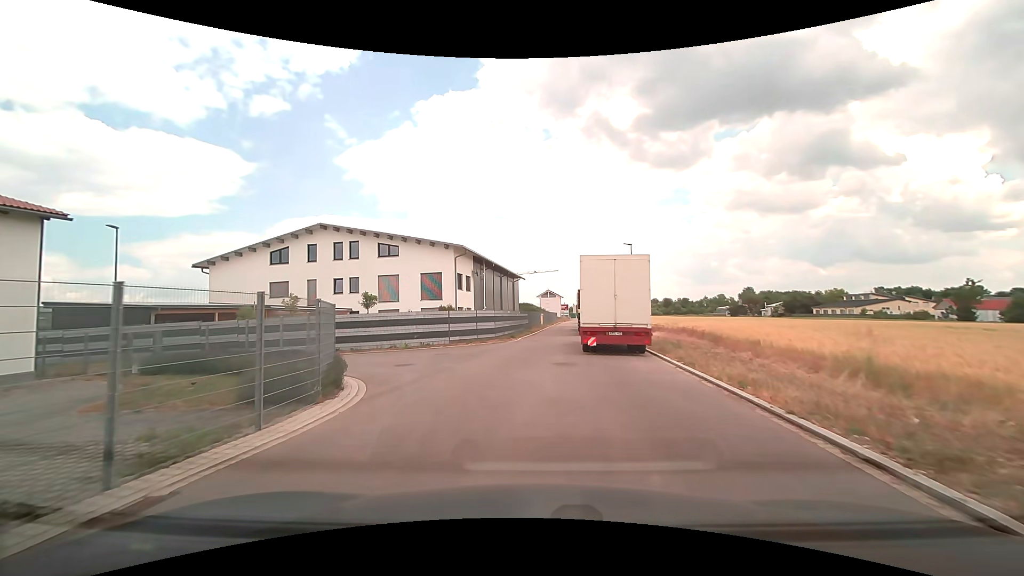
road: residential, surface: asphalt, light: Day
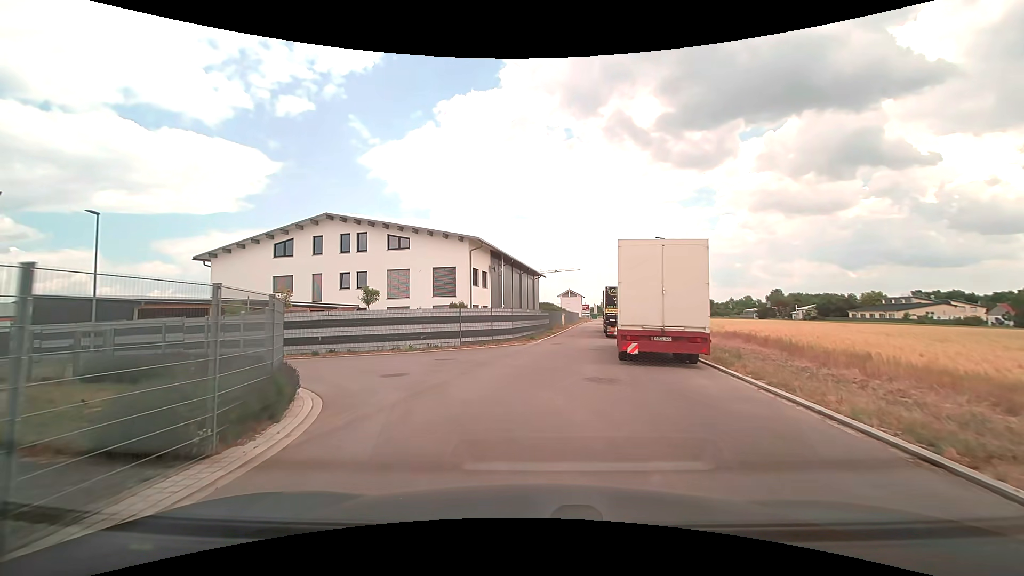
(-0.1, +3.7) m; -2°
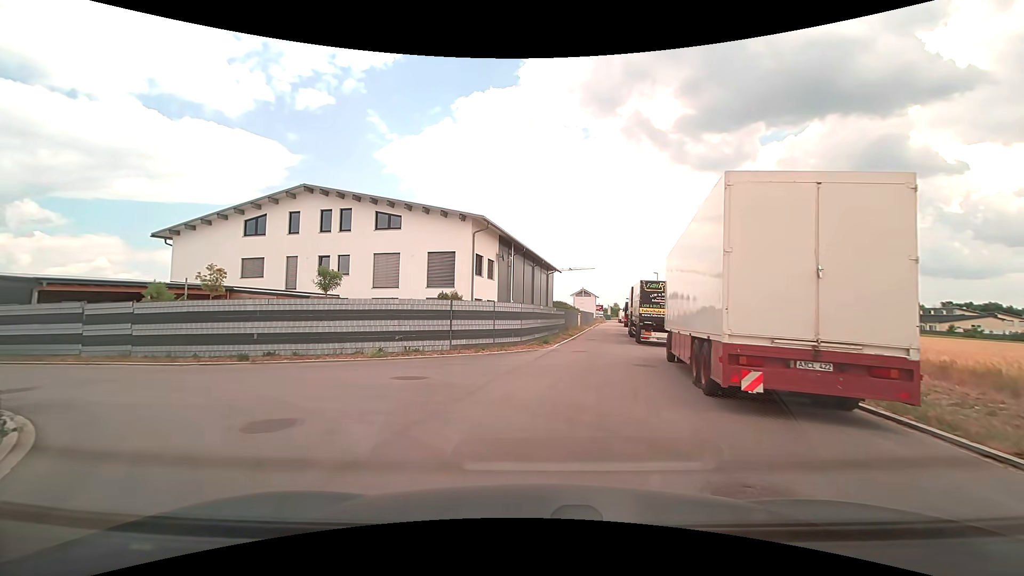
(-0.2, +7.0) m; -2°
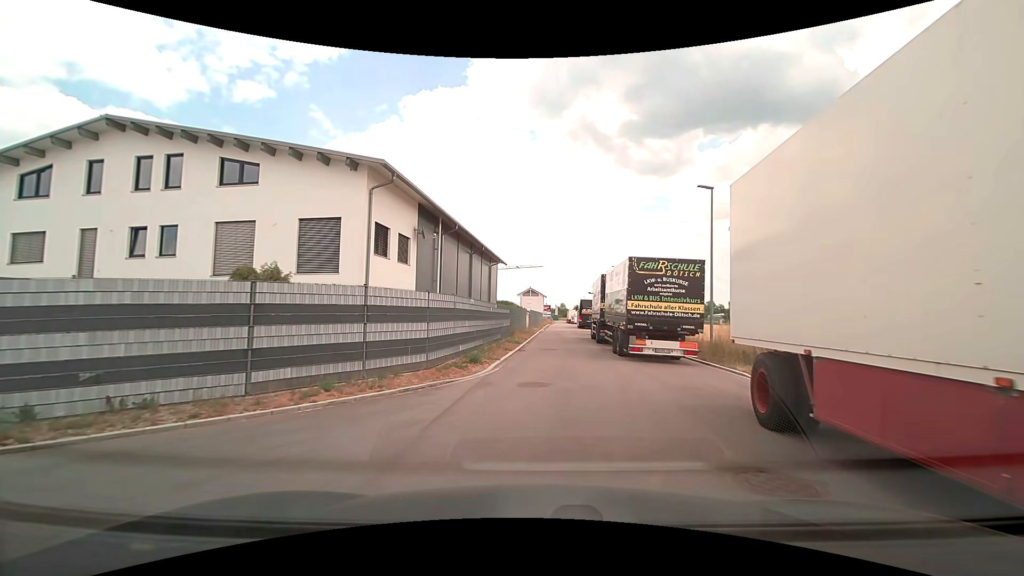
(+0.7, +11.1) m; +6°
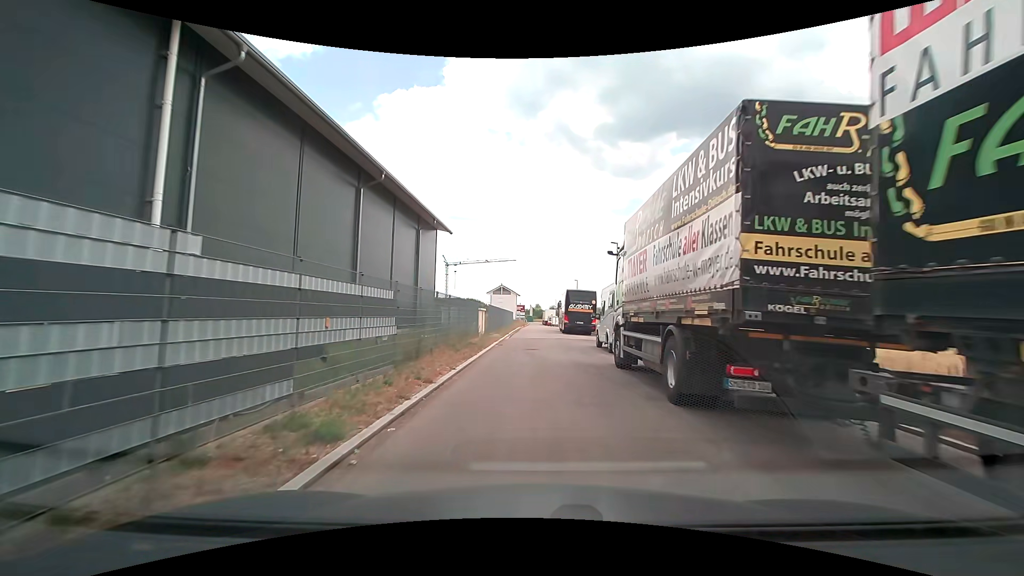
(+1.1, +21.6) m; +3°
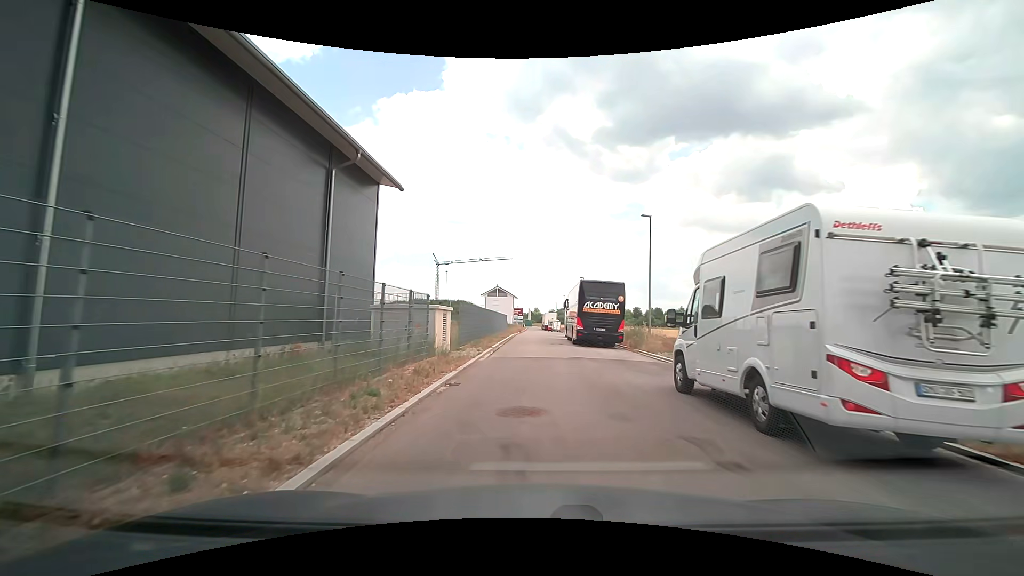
(+0.2, +13.4) m; +1°
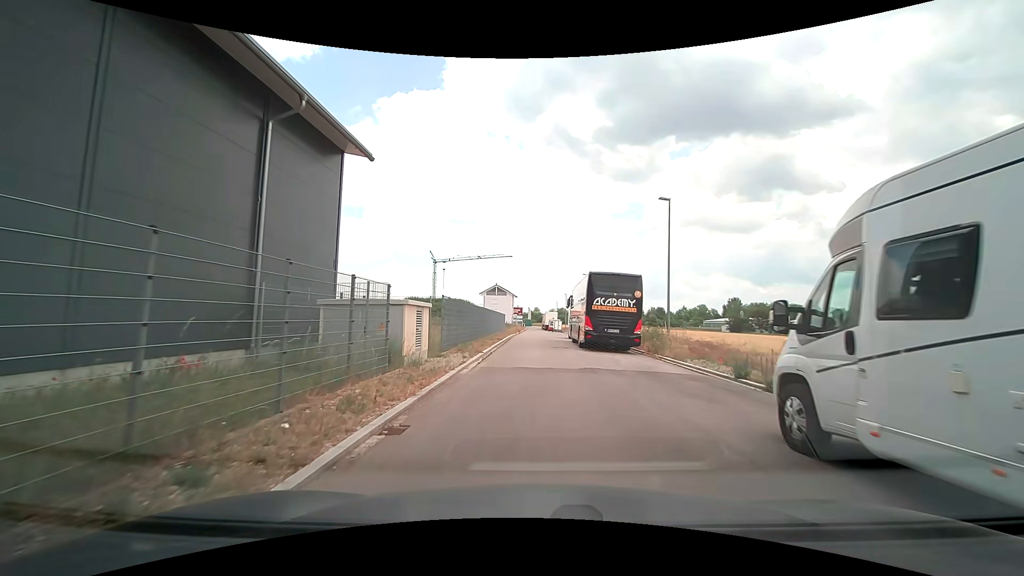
(0.0, +4.4) m; 0°
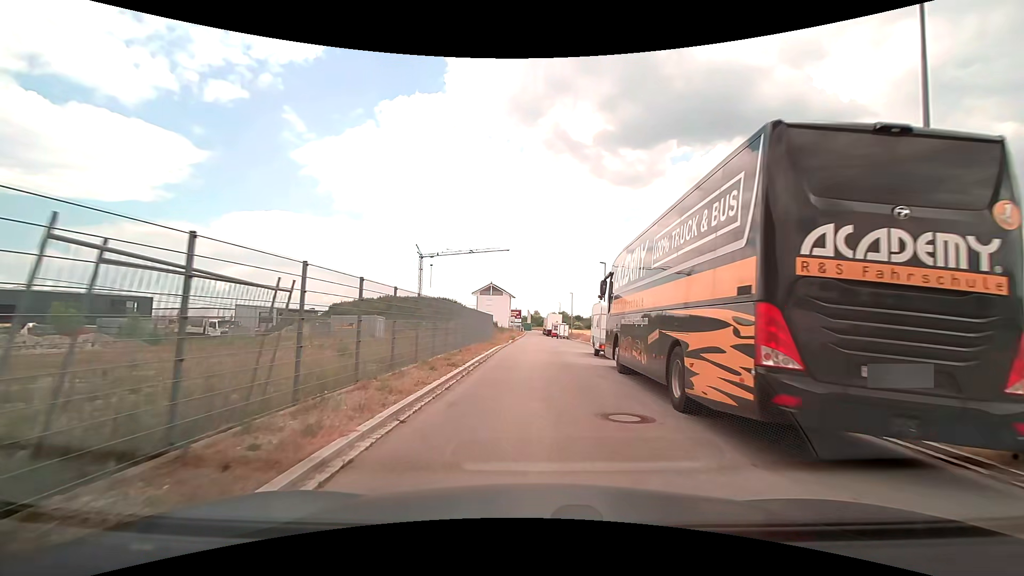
(-0.1, +17.8) m; -1°
(0, +10) (0, +20) (0, +30) (+1, +40) (+1, +50) (+1, +60) (+1, +70) (+1, +80) (+1, +90) (0, +100) m
